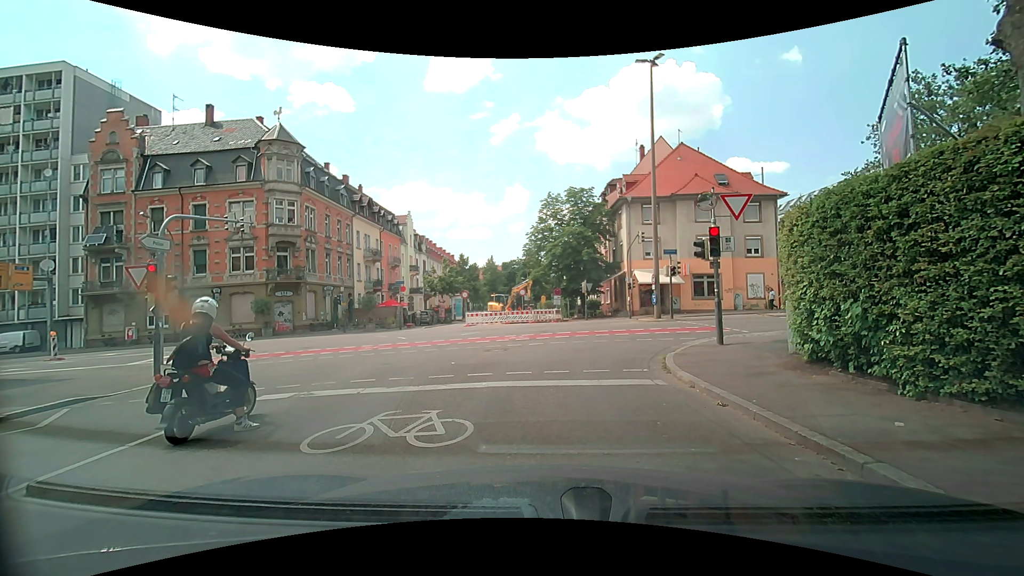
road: residential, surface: asphalt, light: Day
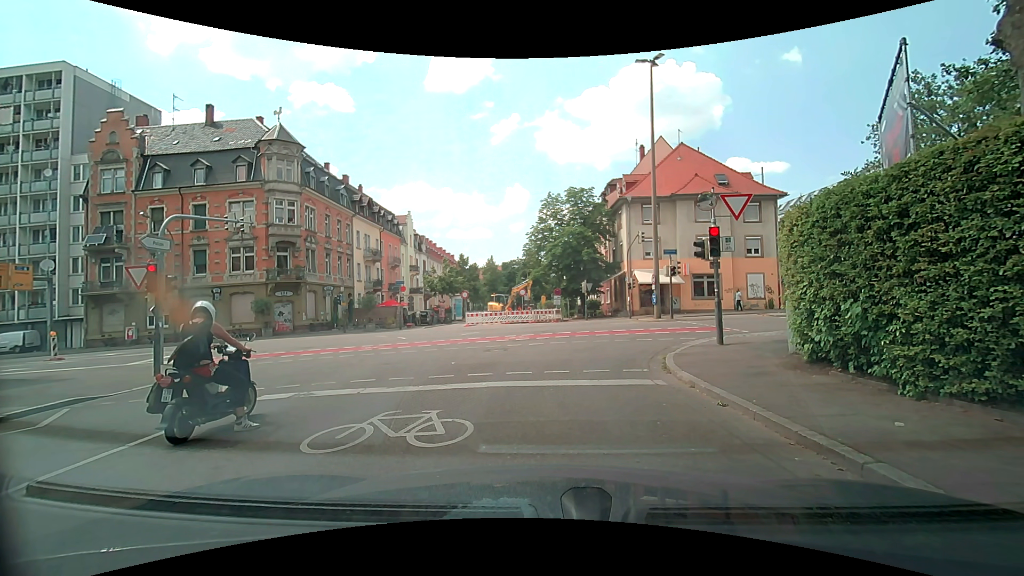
(0.0, 0.0) m; 0°
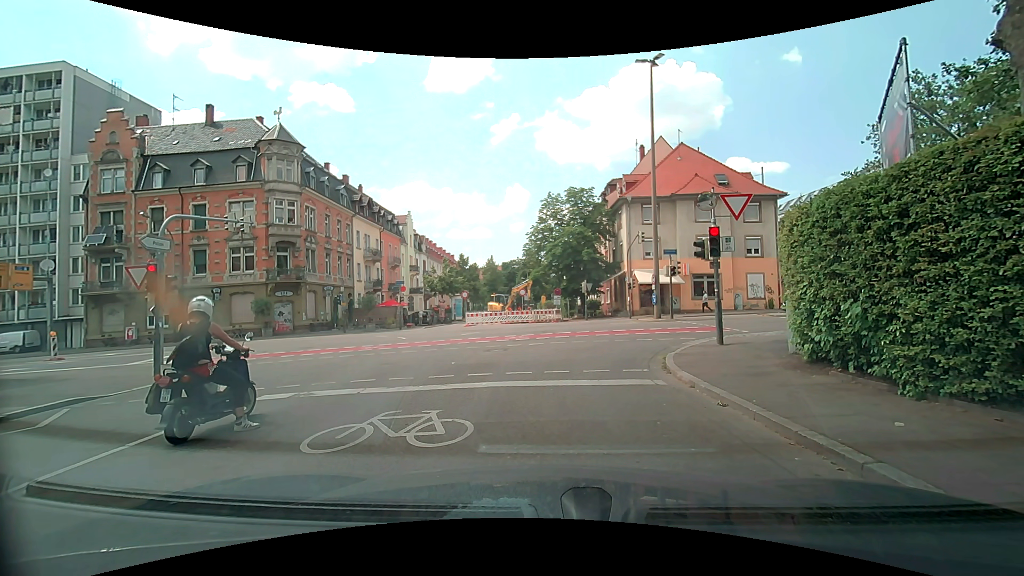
(0.0, 0.0) m; 0°
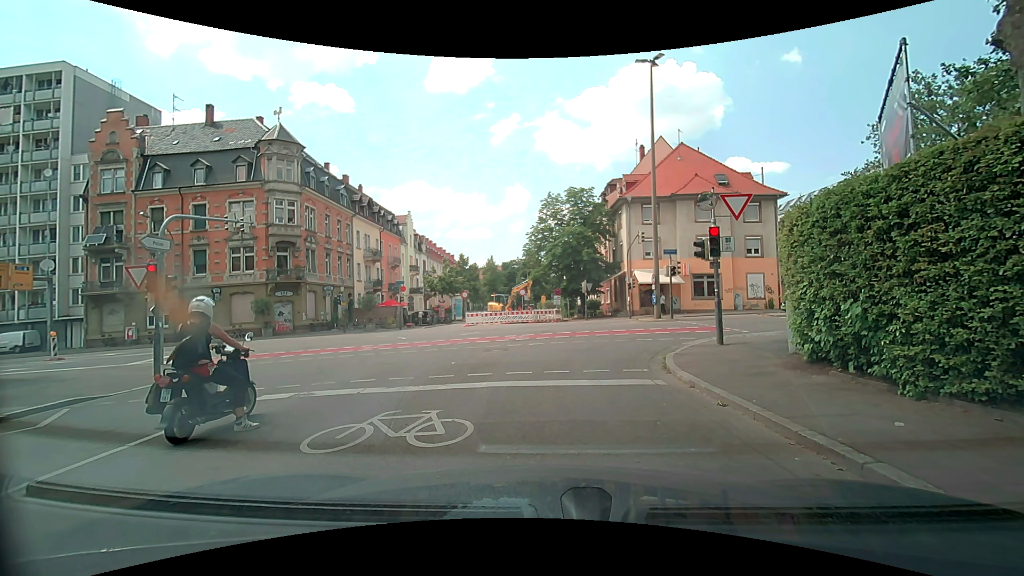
(0.0, 0.0) m; 0°
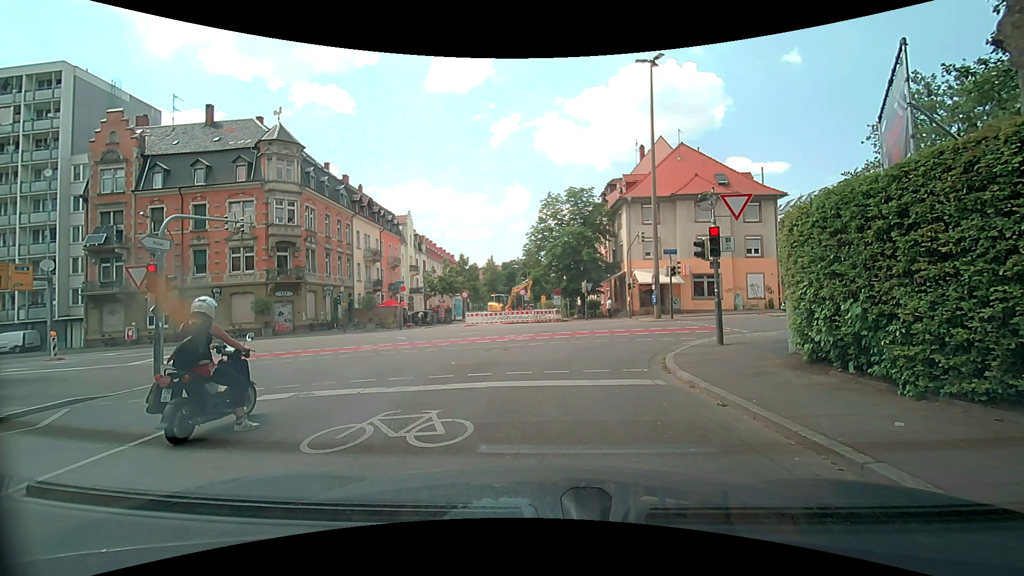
(0.0, 0.0) m; 0°
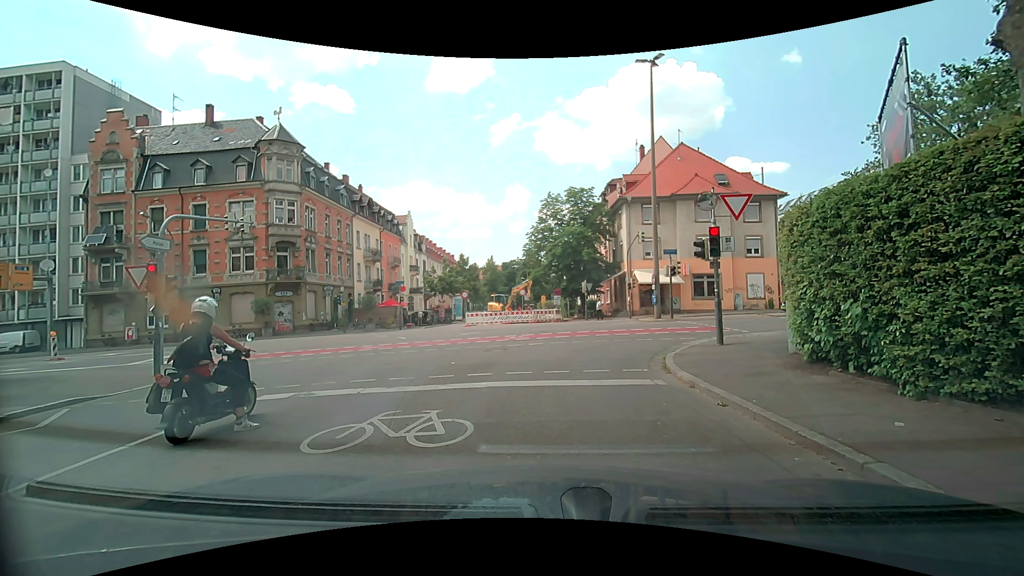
(0.0, 0.0) m; 0°
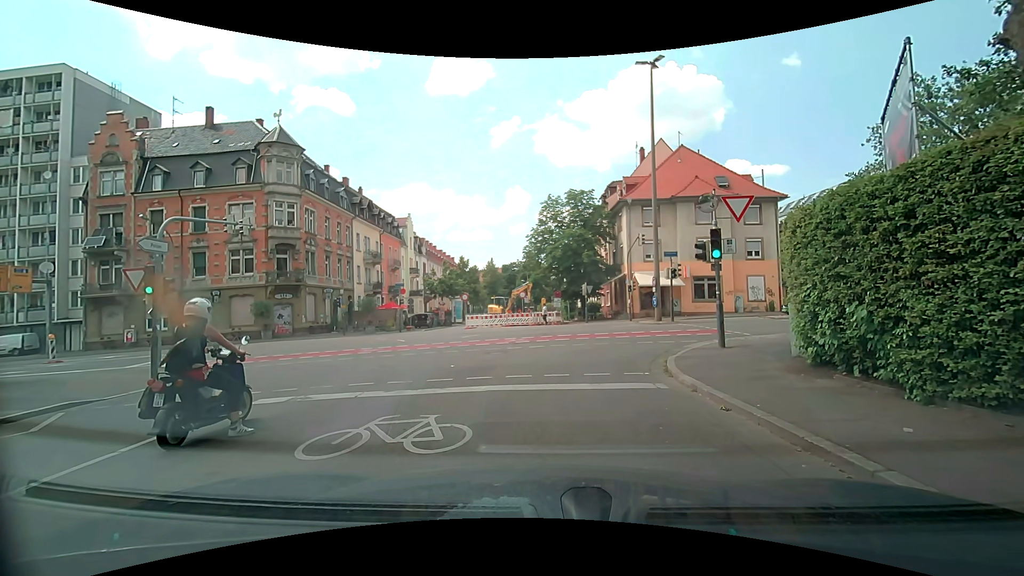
(0.0, +0.1) m; 0°
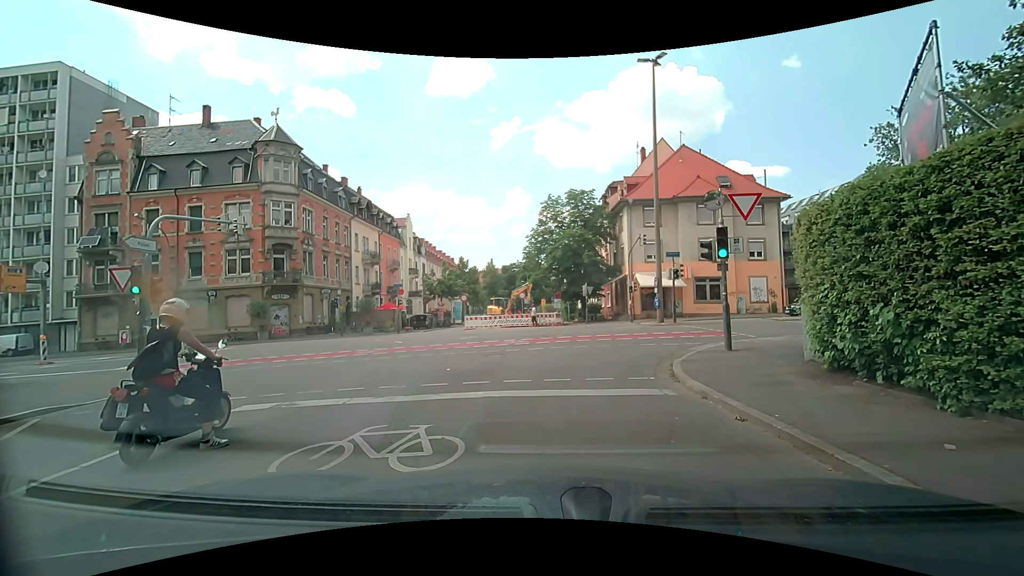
(0.0, +0.5) m; 0°
